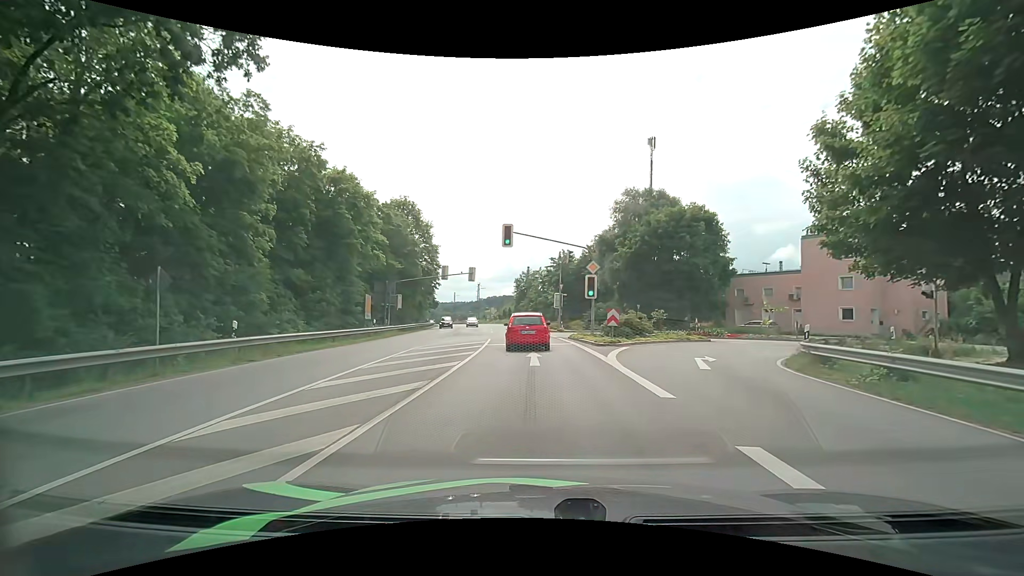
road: primary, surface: asphalt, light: Day
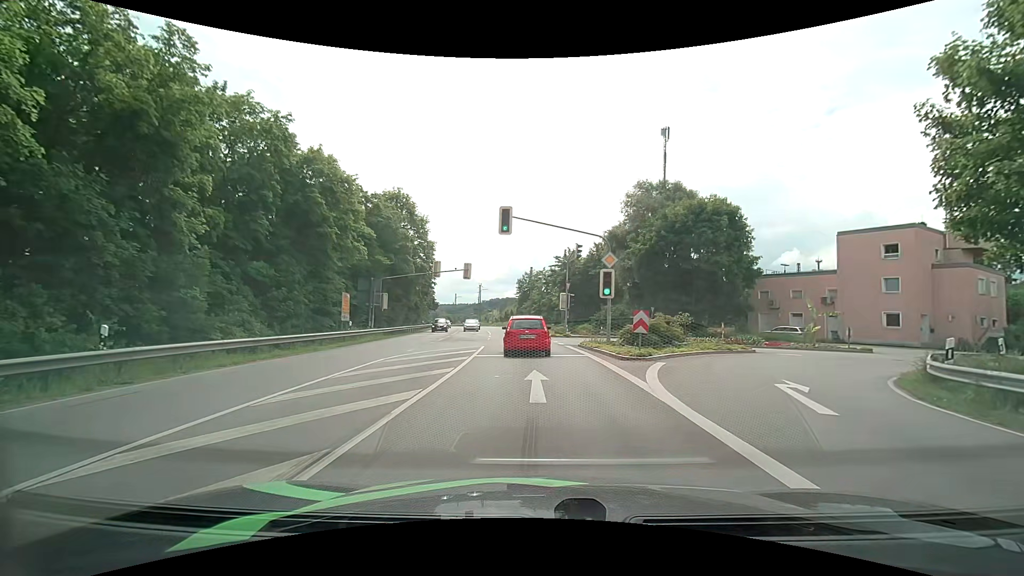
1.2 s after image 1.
(-0.1, +5.3) m; -1°
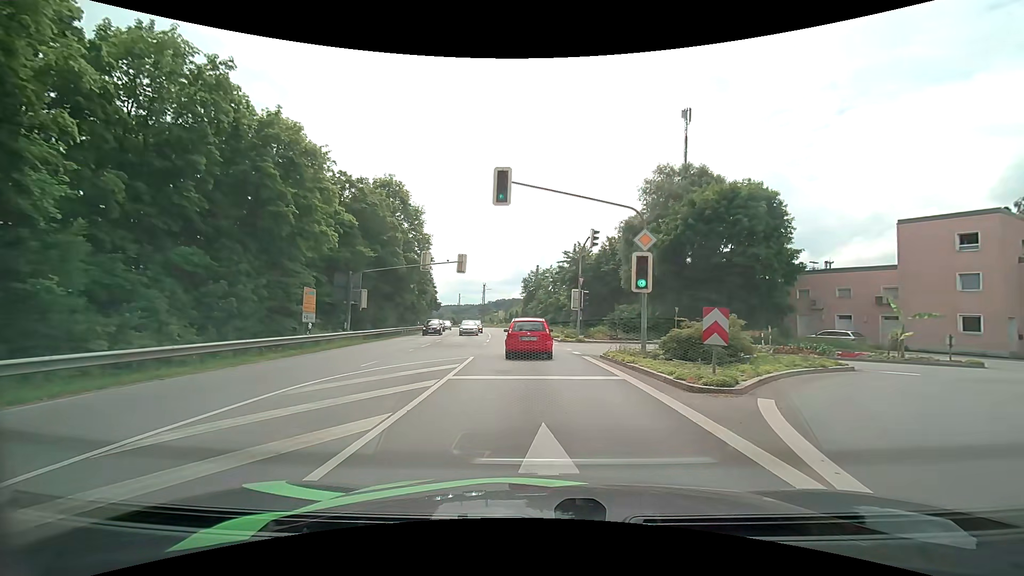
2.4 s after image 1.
(0.0, +6.5) m; 0°
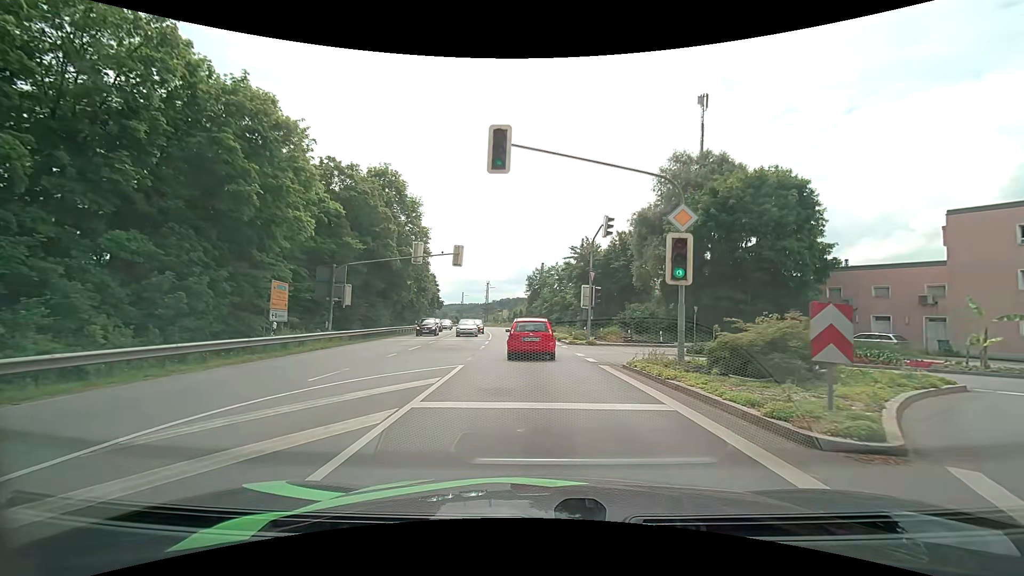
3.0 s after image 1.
(-0.1, +3.9) m; -1°
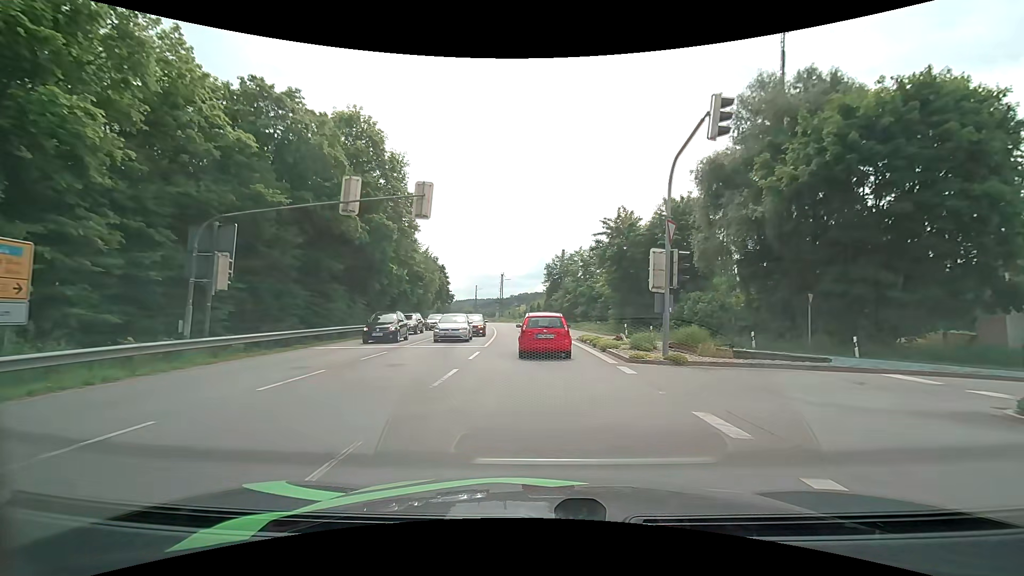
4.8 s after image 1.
(-0.3, +14.0) m; -3°
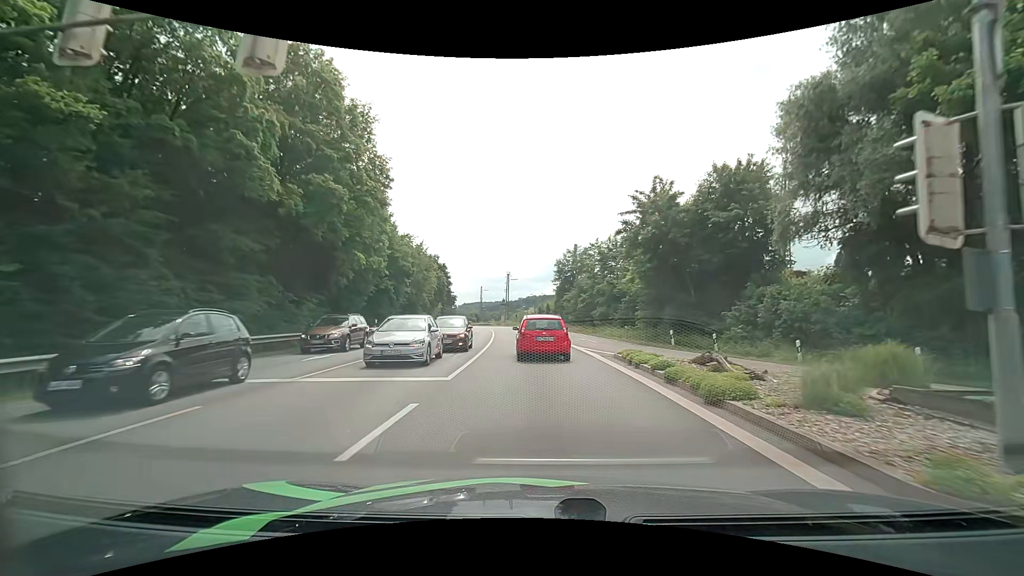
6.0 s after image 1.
(0.0, +10.8) m; 0°
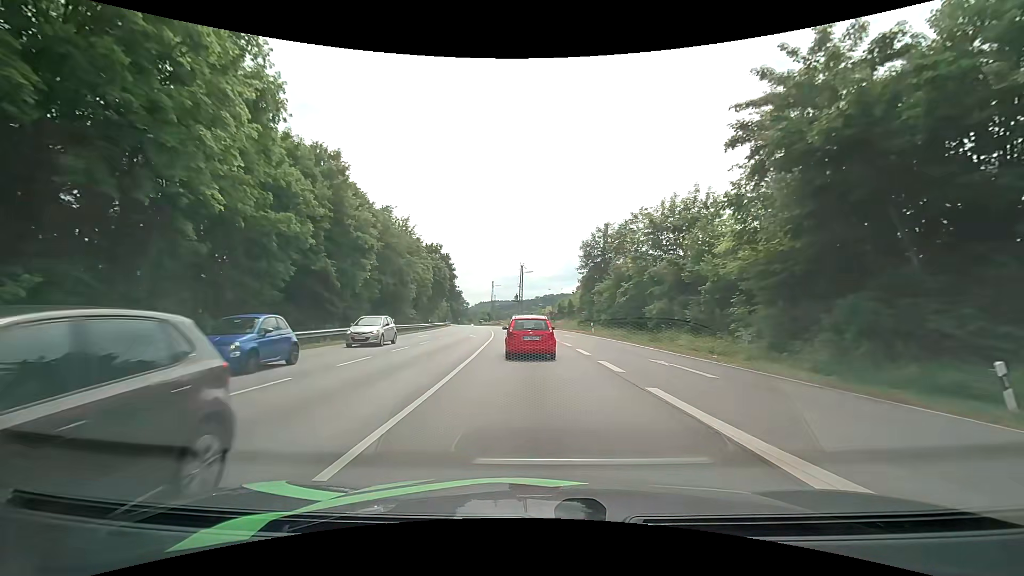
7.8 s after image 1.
(-0.4, +18.7) m; -2°
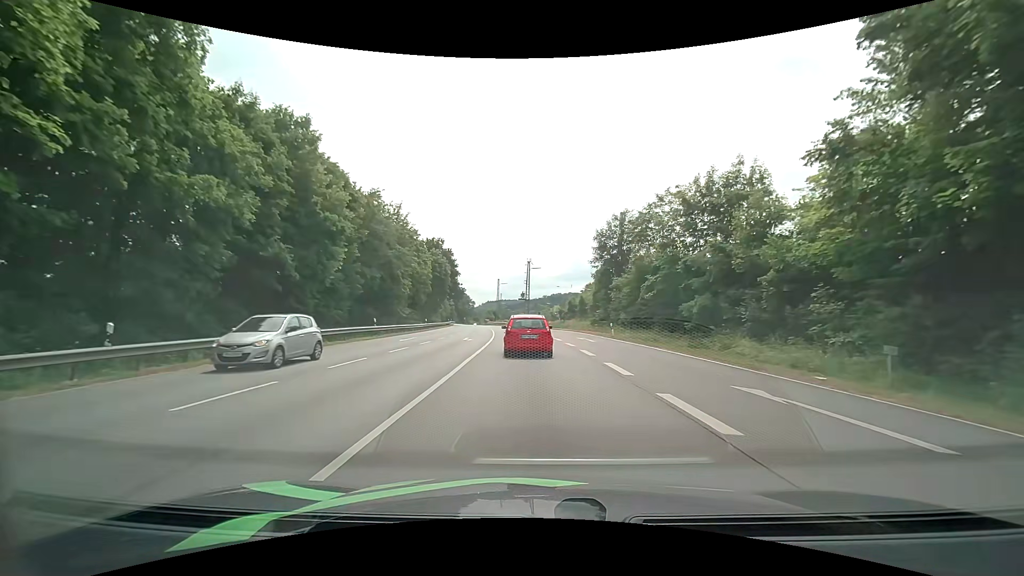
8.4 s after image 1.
(0.0, +6.9) m; 0°
(0, +10) (0, +20) (-1, +30) (-2, +40) (-2, +50) (-4, +60) (-5, +70) (-6, +80) (-8, +90) (-10, +99) m
